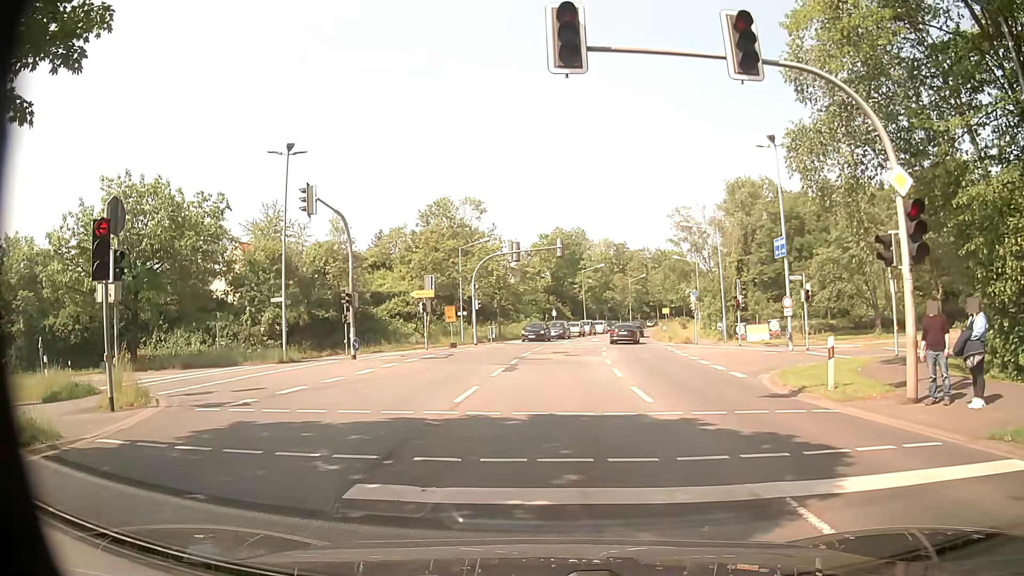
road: secondary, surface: asphalt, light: Day
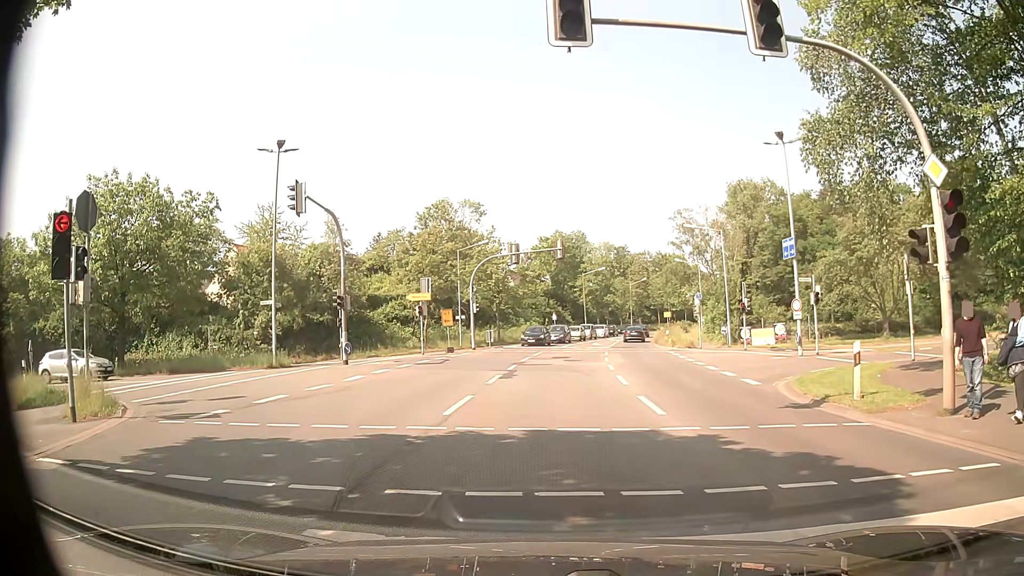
(0.0, +1.3) m; 0°
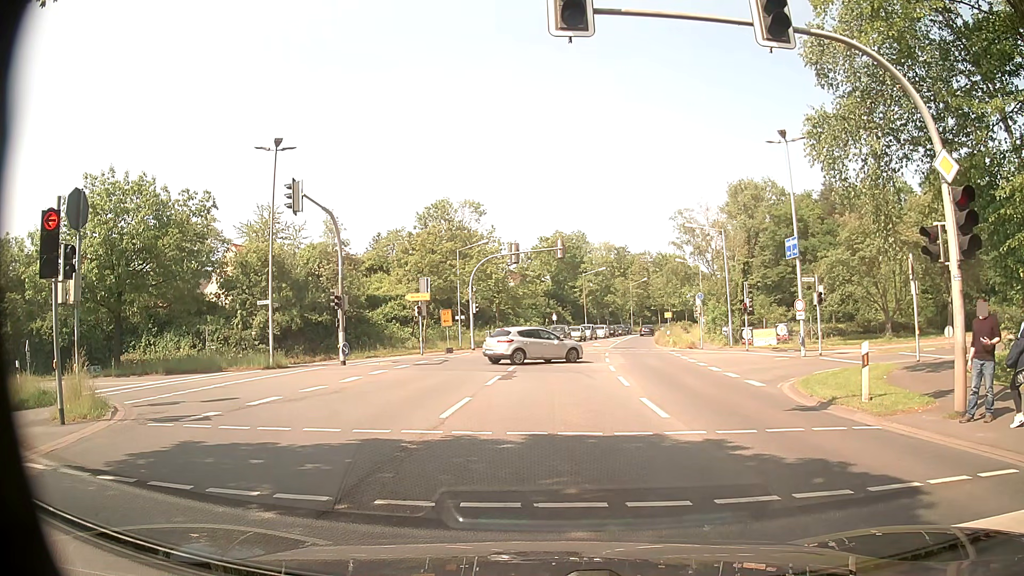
(0.0, +0.4) m; 0°
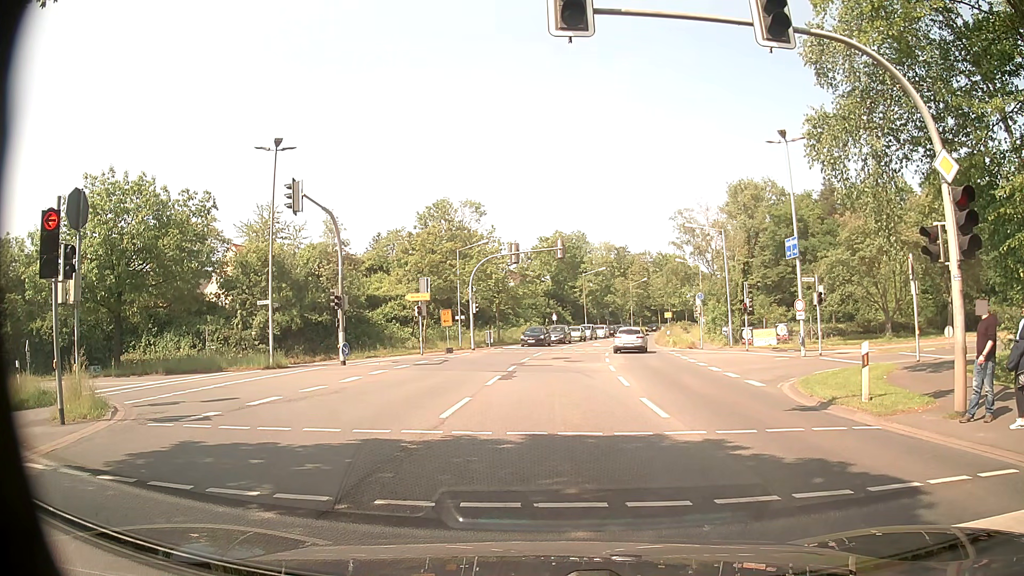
(0.0, 0.0) m; 0°
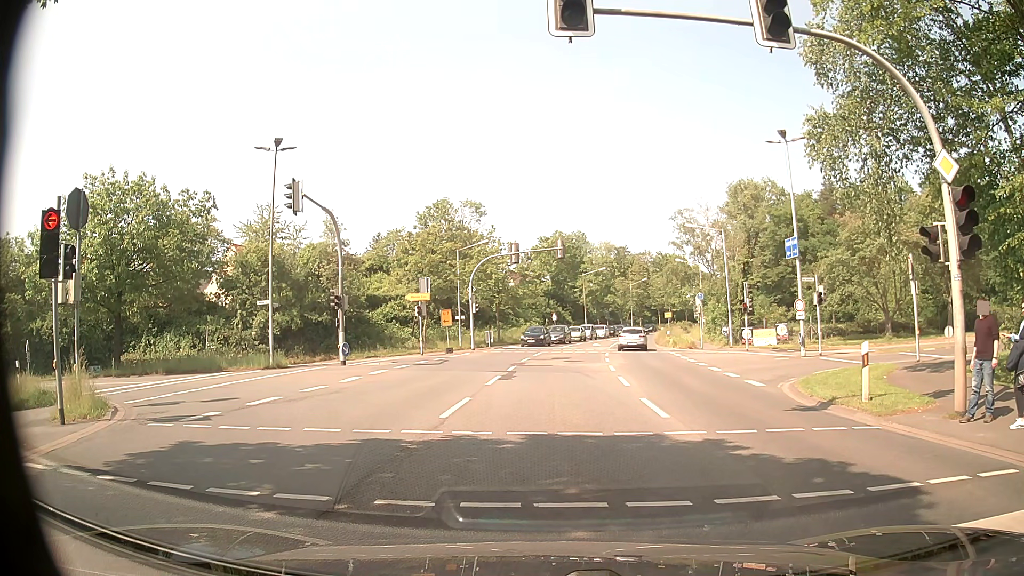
(0.0, 0.0) m; 0°
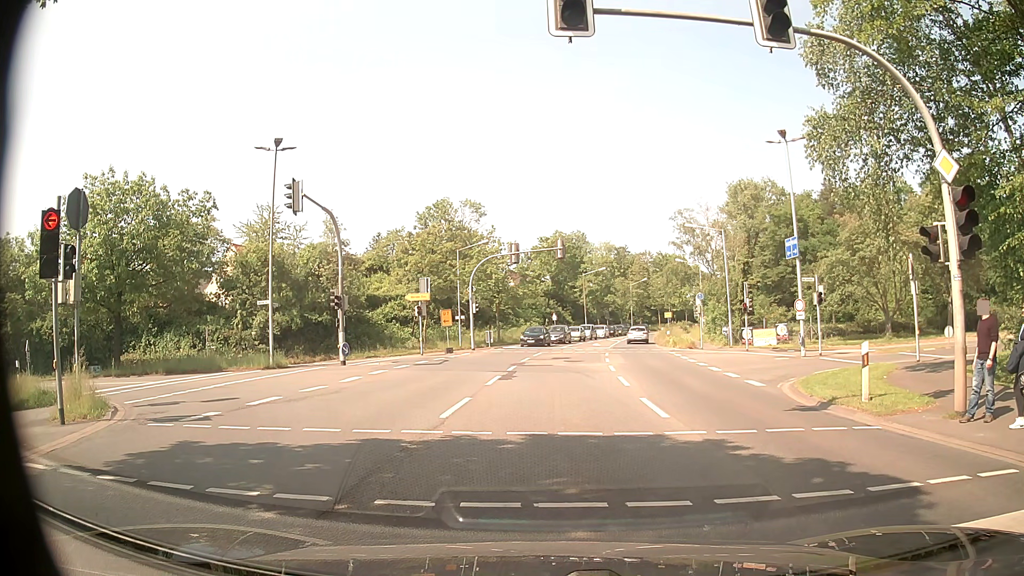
(0.0, 0.0) m; 0°
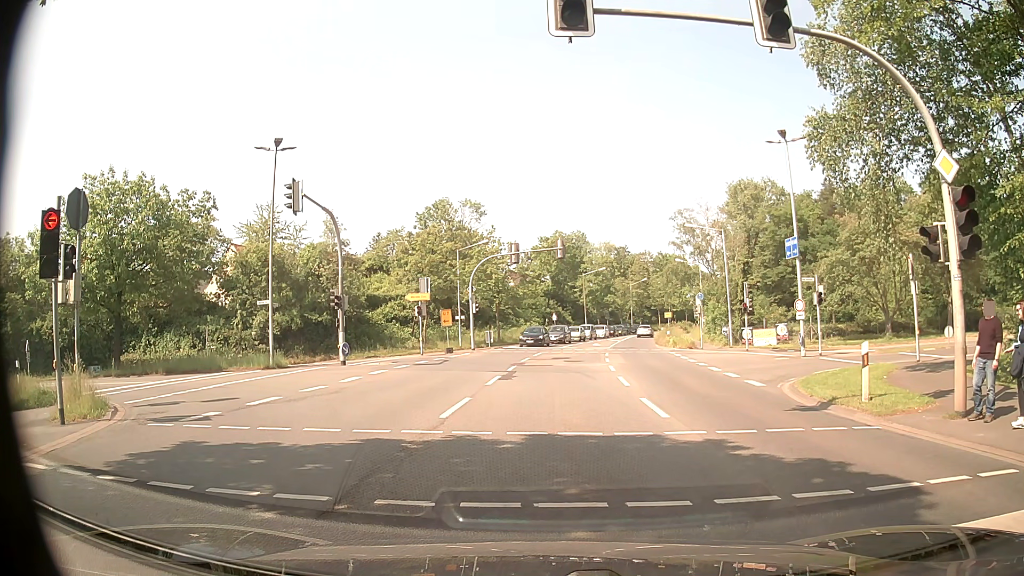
(0.0, 0.0) m; 0°
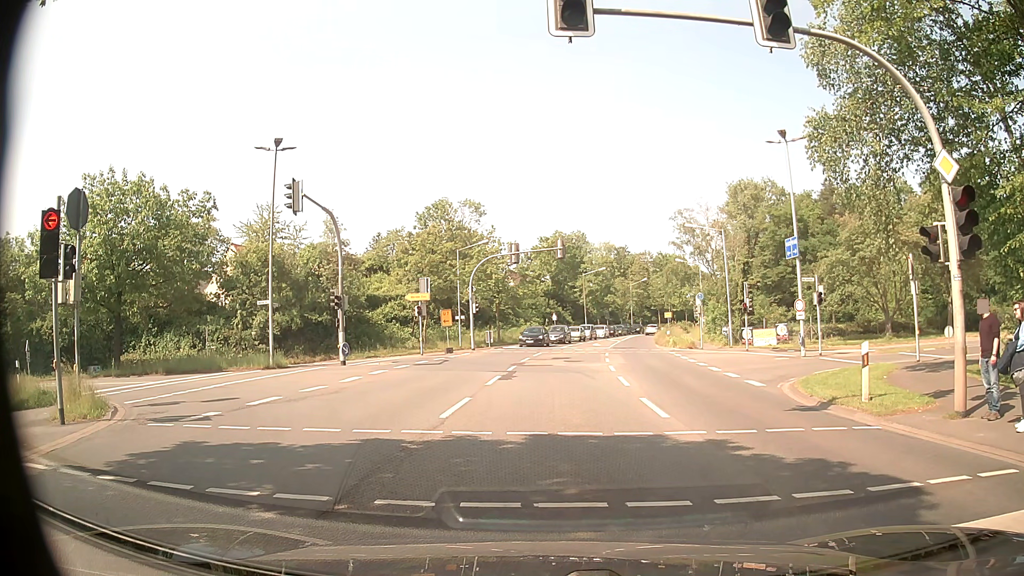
(0.0, 0.0) m; 0°
